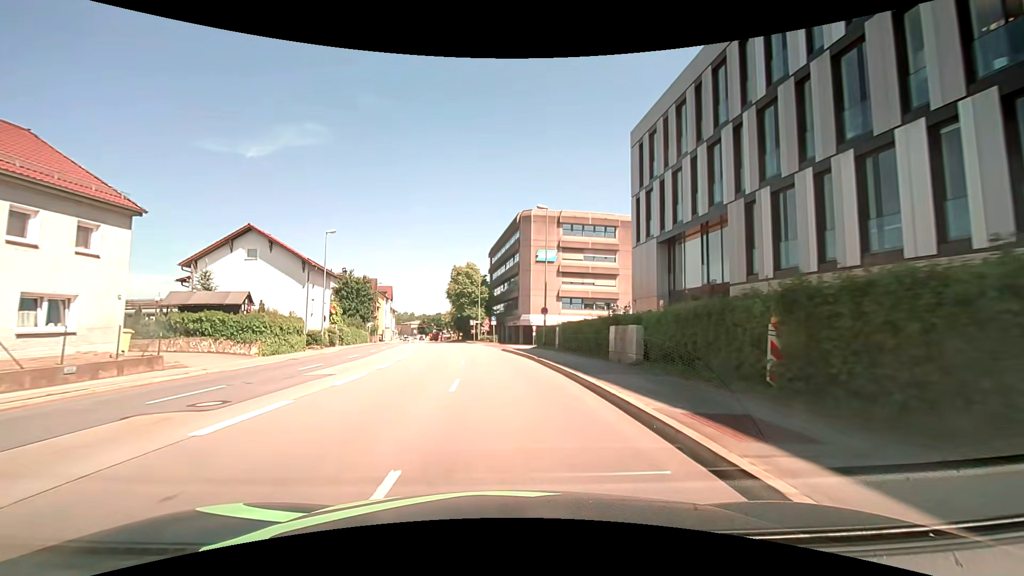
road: primary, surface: asphalt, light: Day
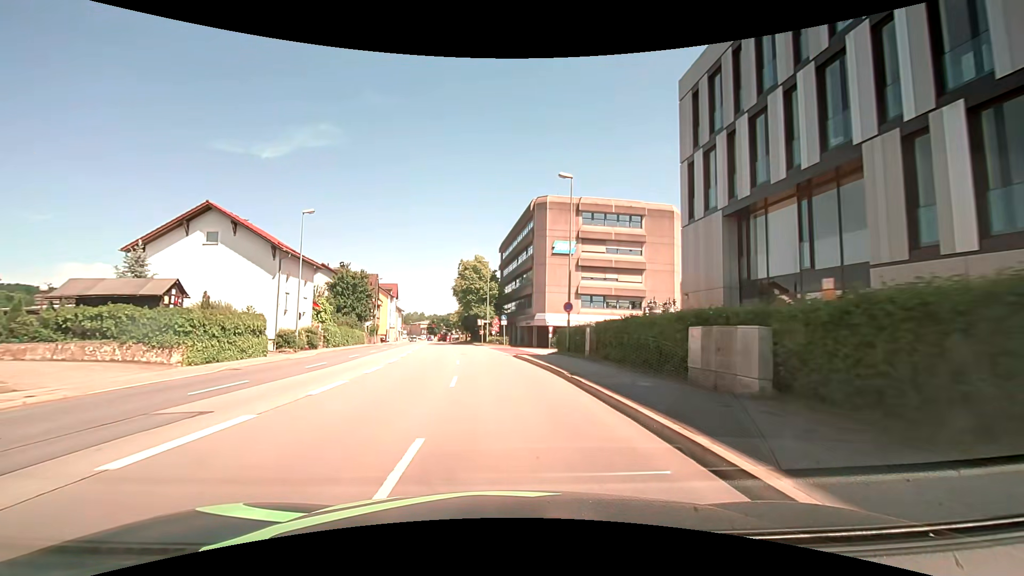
(-0.1, +7.6) m; -1°
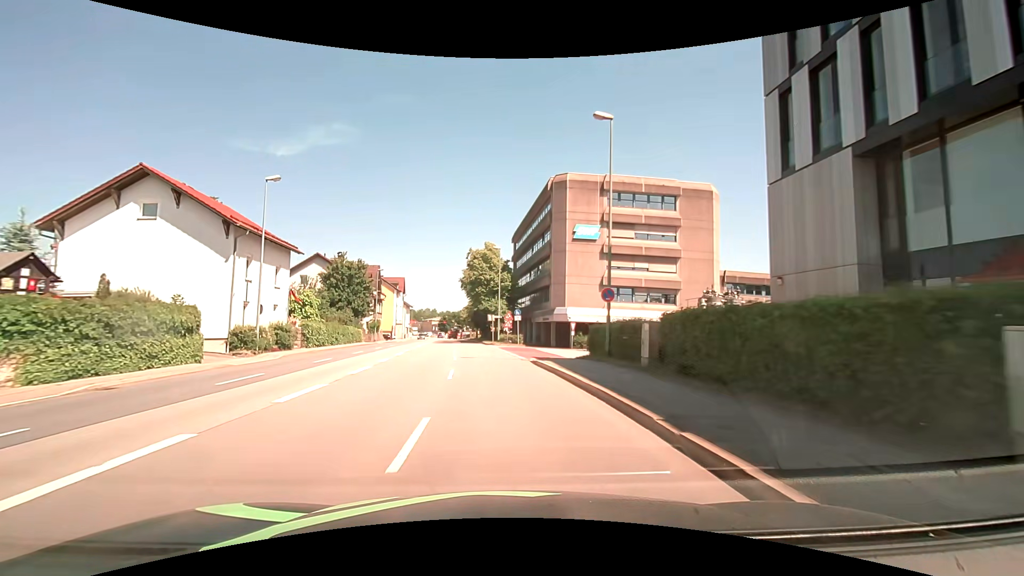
(-0.1, +7.7) m; -1°
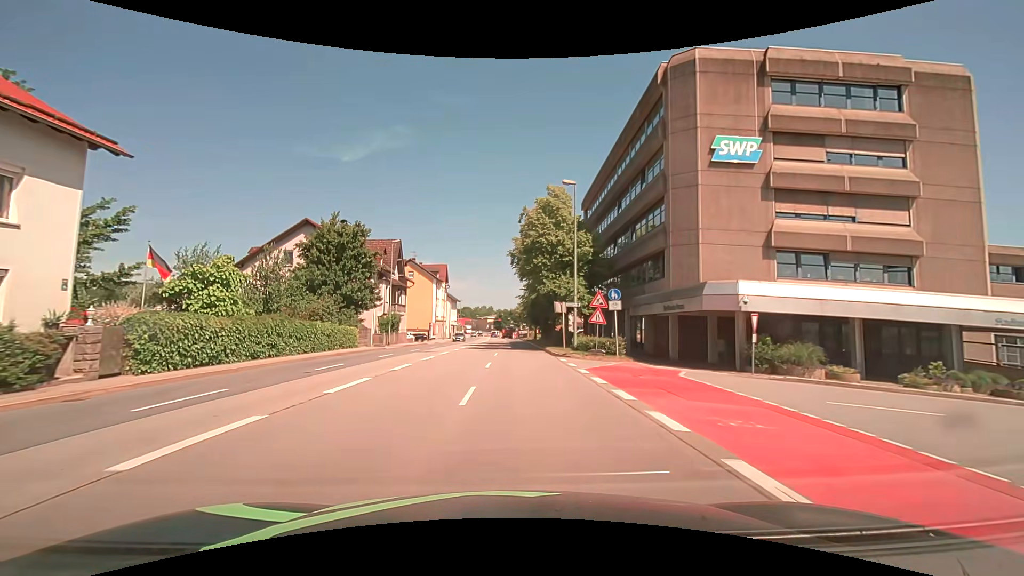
(-1.3, +23.0) m; -7°
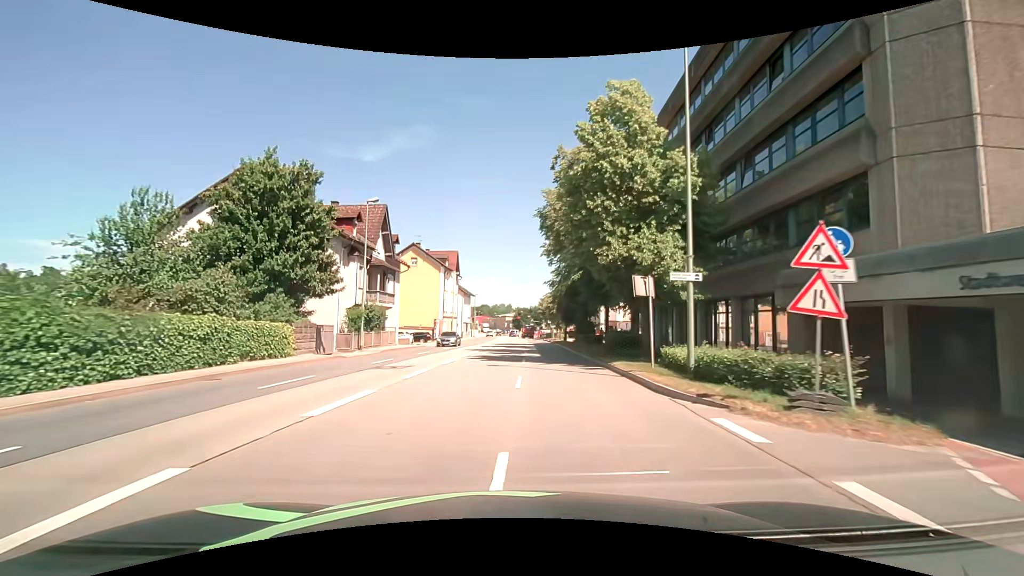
(-0.5, +15.4) m; -3°
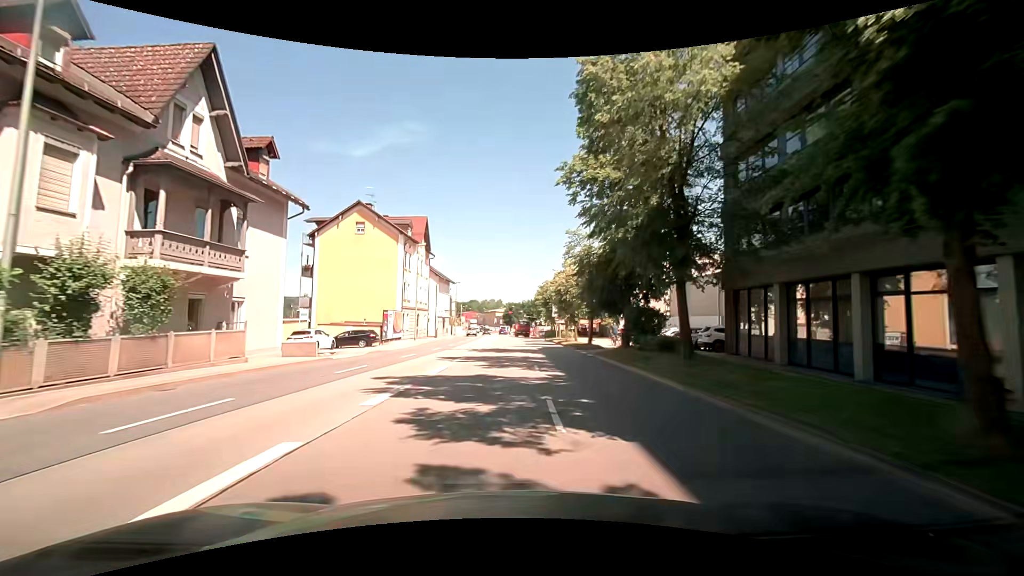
(+0.3, +23.1) m; +1°
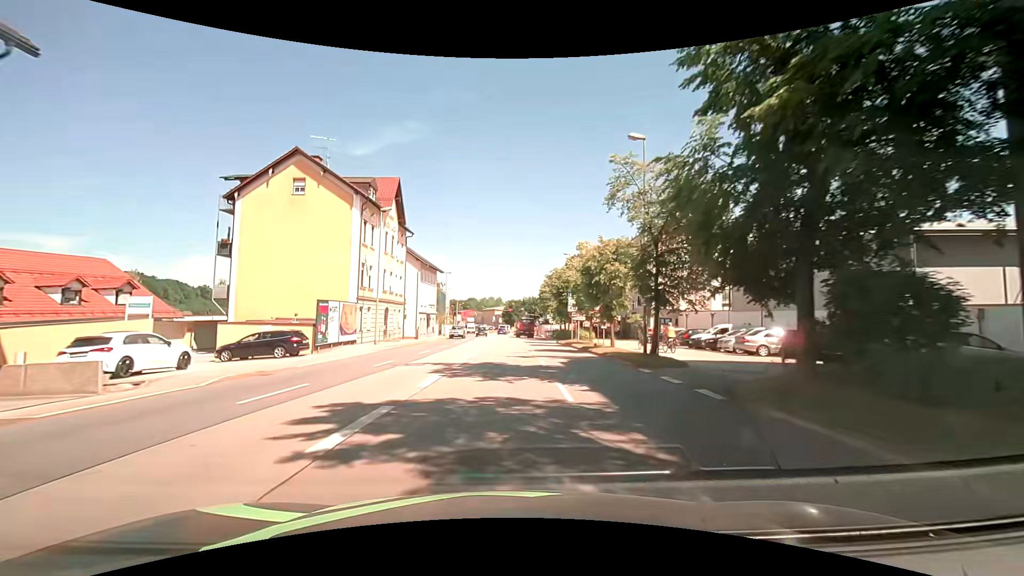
(+0.2, +15.2) m; 0°
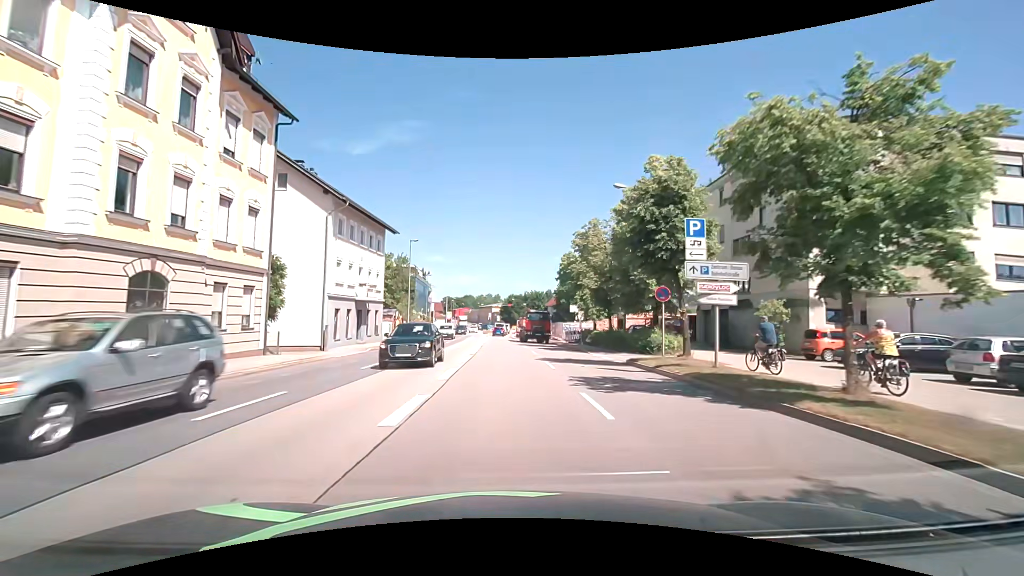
(+0.3, +28.6) m; +1°
(0, +10) (0, +20) (-1, +30) (-1, +40) (-1, +50) (-2, +60) (-2, +70) (-3, +80) (-2, +90) (-2, +100) m
